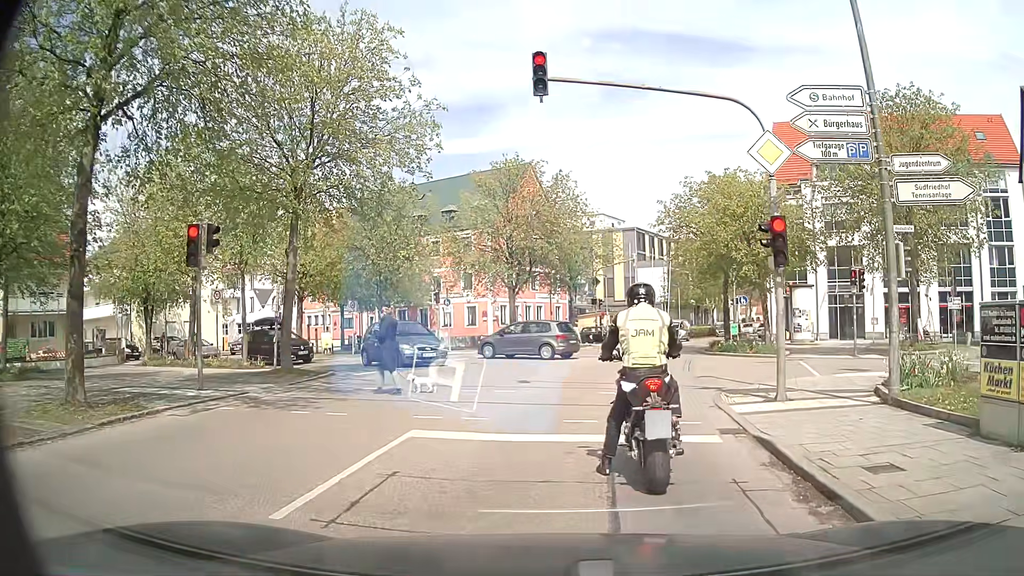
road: secondary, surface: asphalt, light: Day
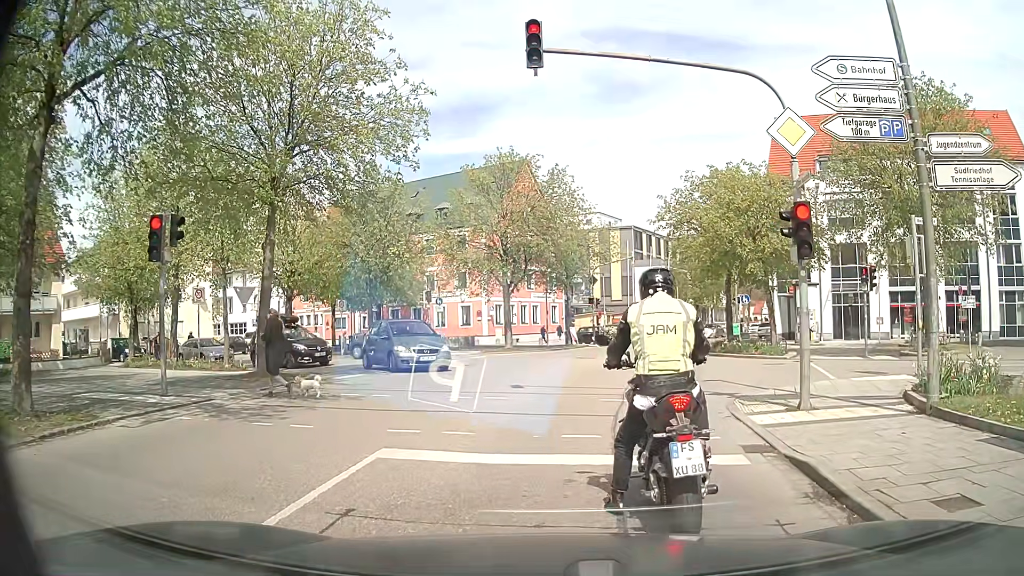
(0.0, +1.2) m; +1°
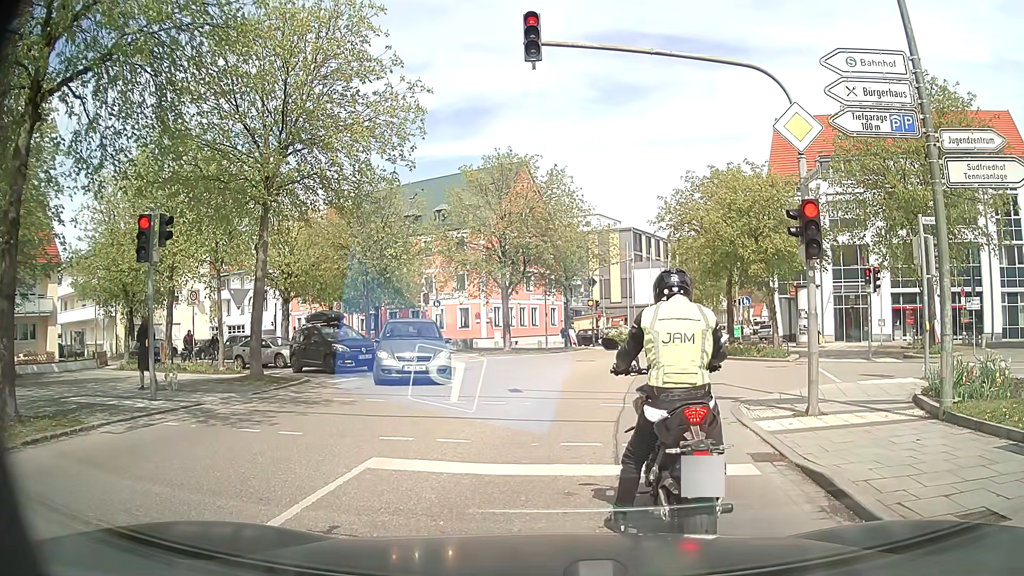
(0.0, +0.5) m; 0°
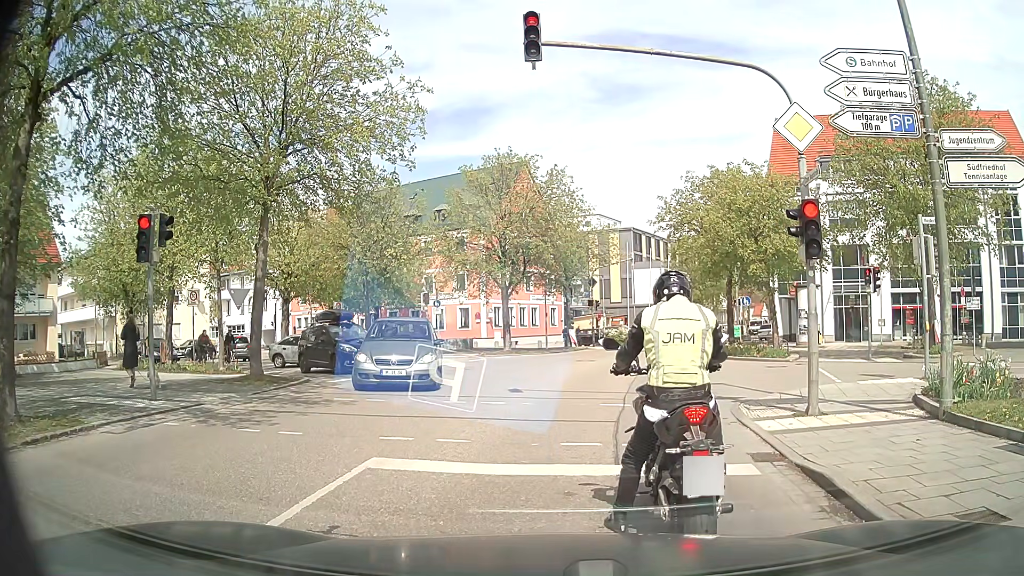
(0.0, 0.0) m; 0°
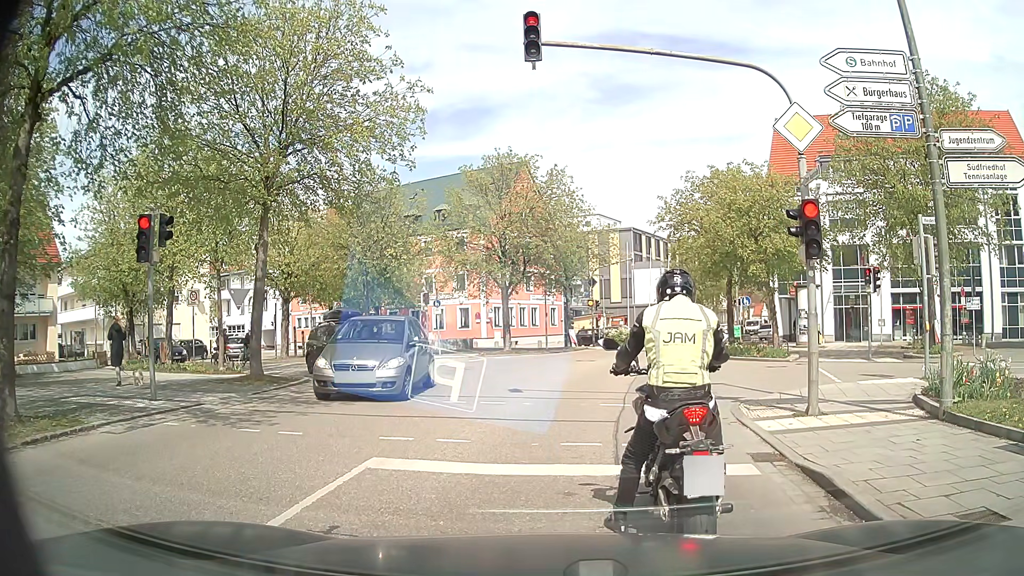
(0.0, 0.0) m; 0°
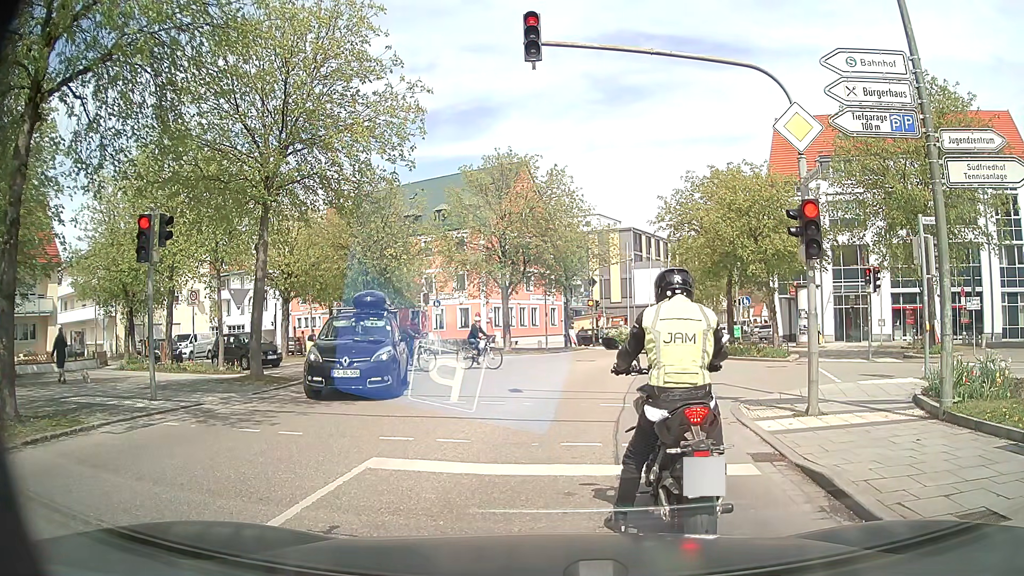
(0.0, 0.0) m; 0°
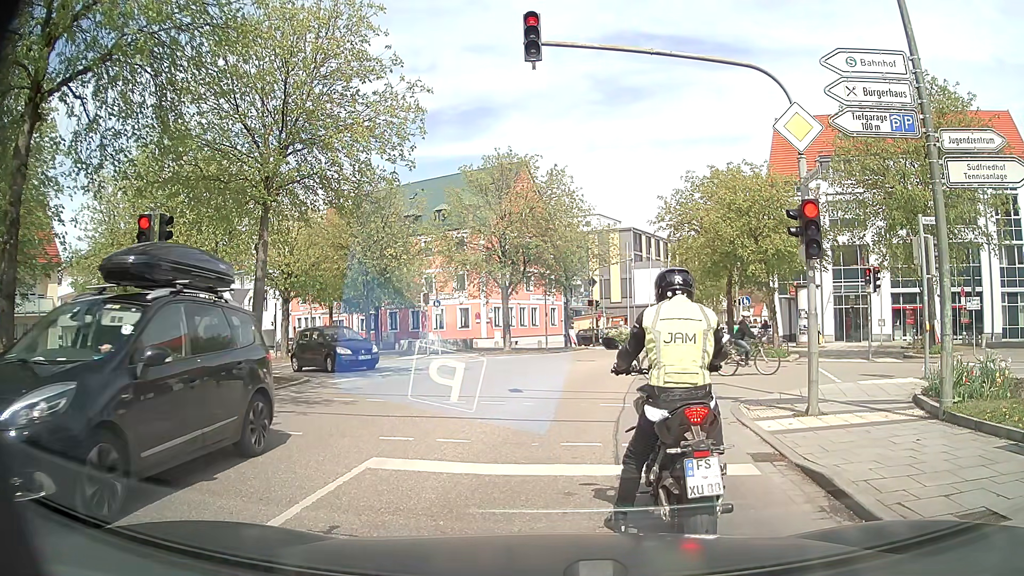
(0.0, 0.0) m; 0°
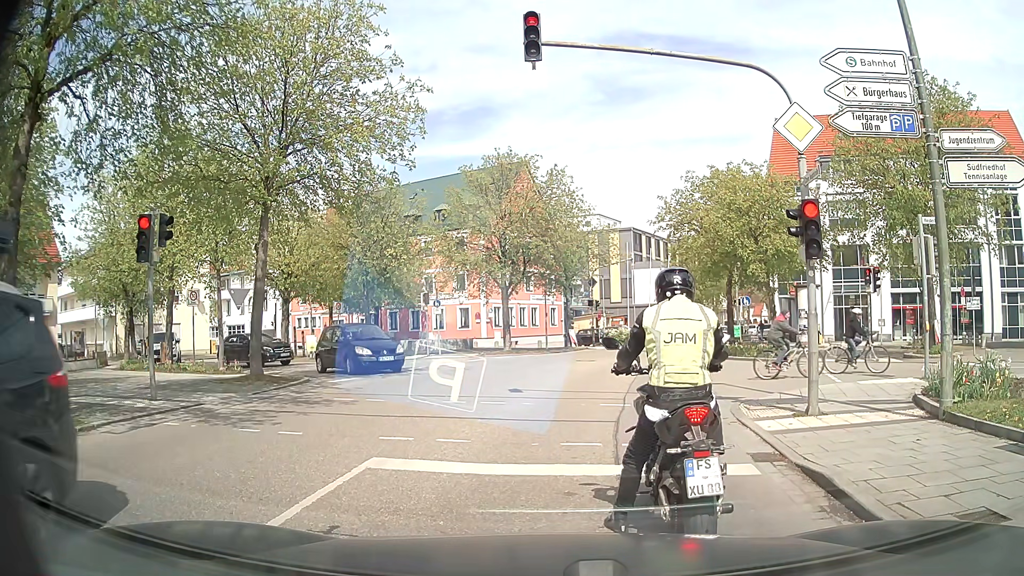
(0.0, 0.0) m; 0°
